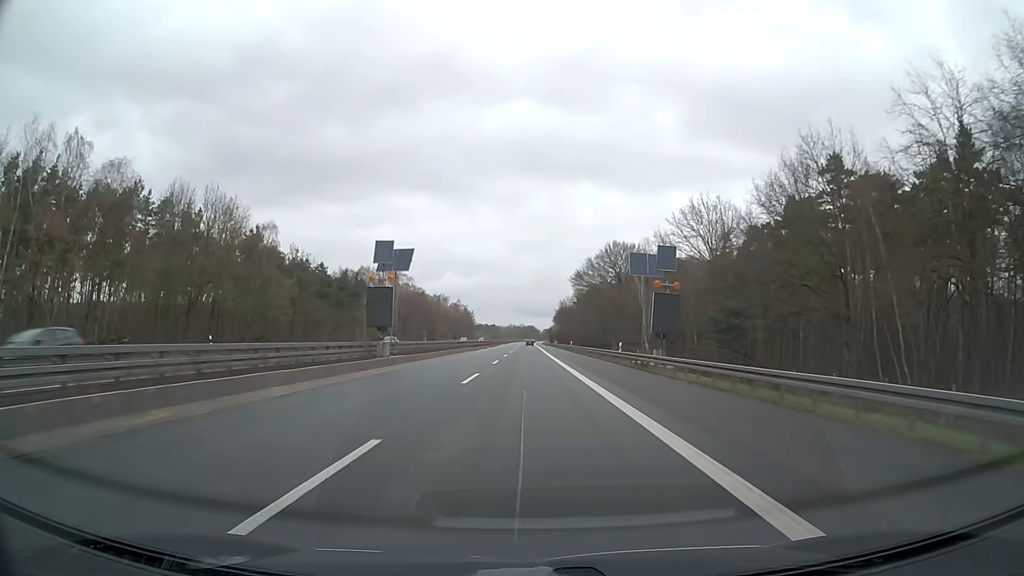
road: motorway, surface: asphalt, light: Day
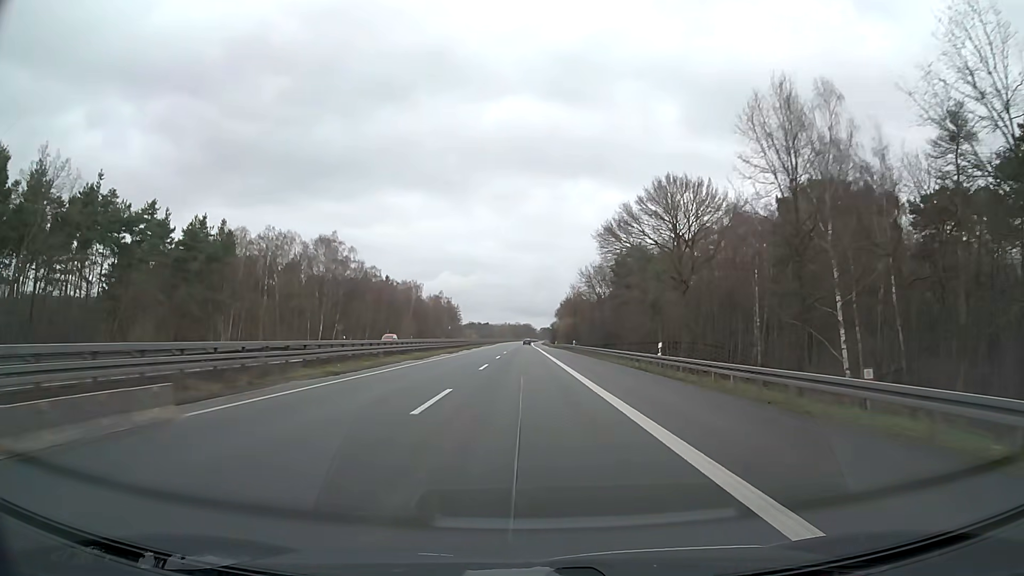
(+0.1, +63.2) m; 0°
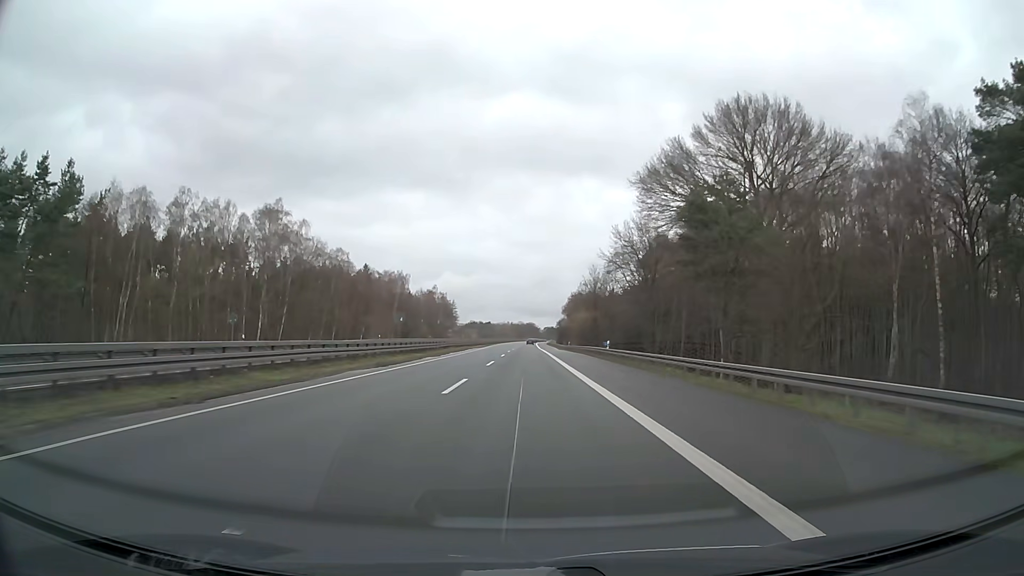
(0.0, +31.6) m; 0°
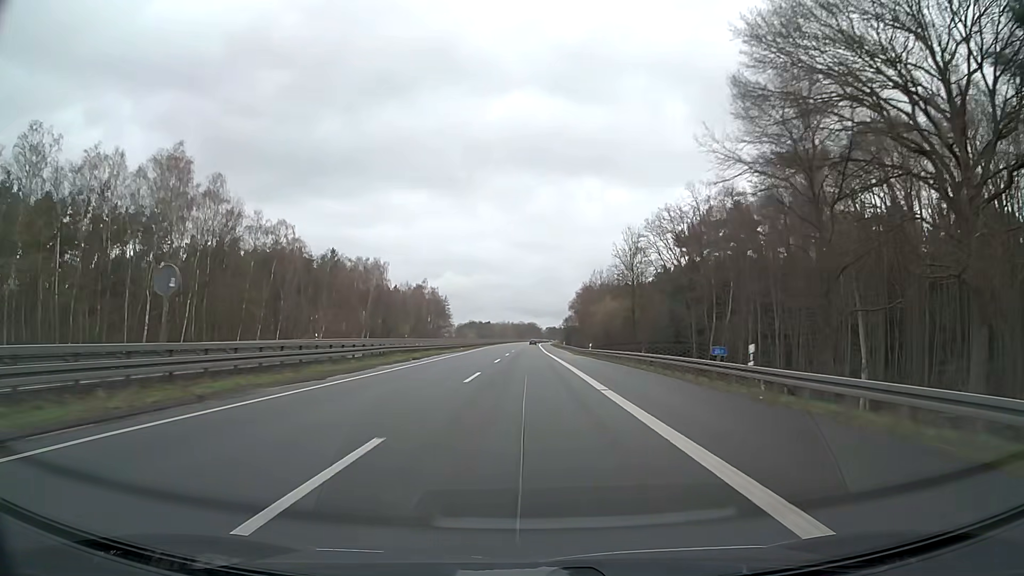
(0.0, +31.6) m; 0°
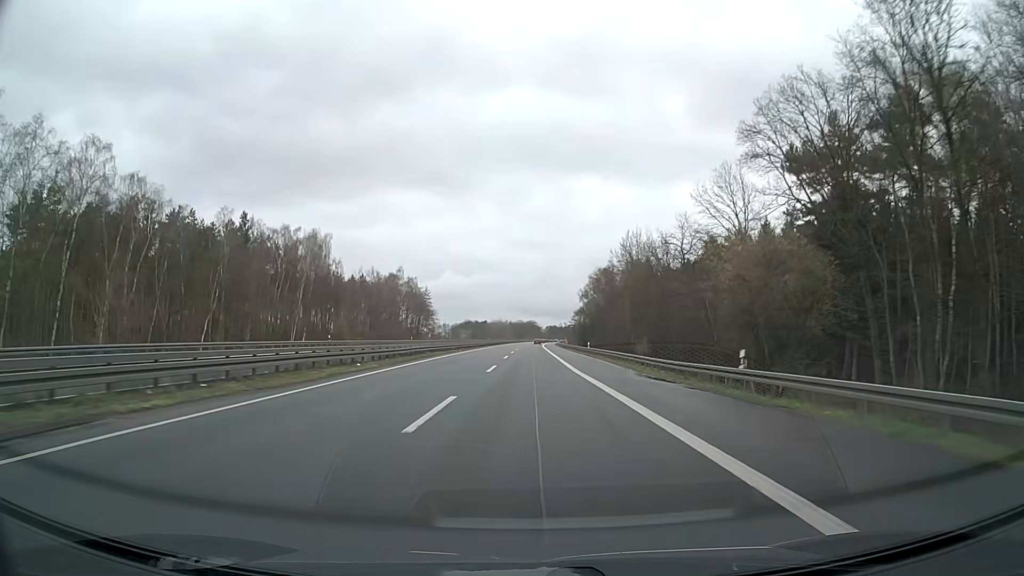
(-0.1, +47.4) m; 0°
(0, +10) (0, +20) (0, +30) (0, +40) (0, +50) (0, +60) (+1, +70) (+1, +80) (+1, +90) (+1, +100) m
